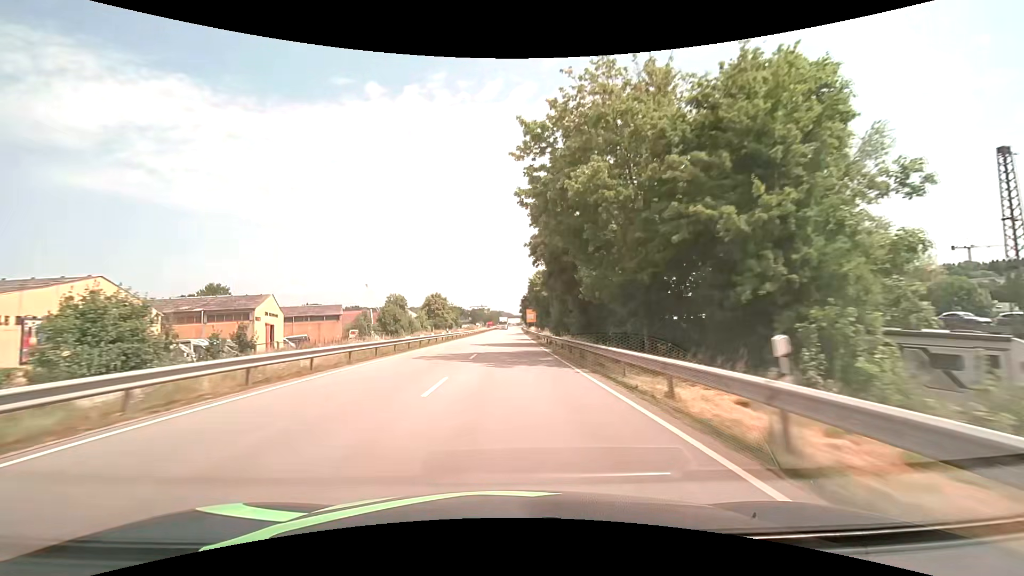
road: primary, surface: asphalt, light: Day
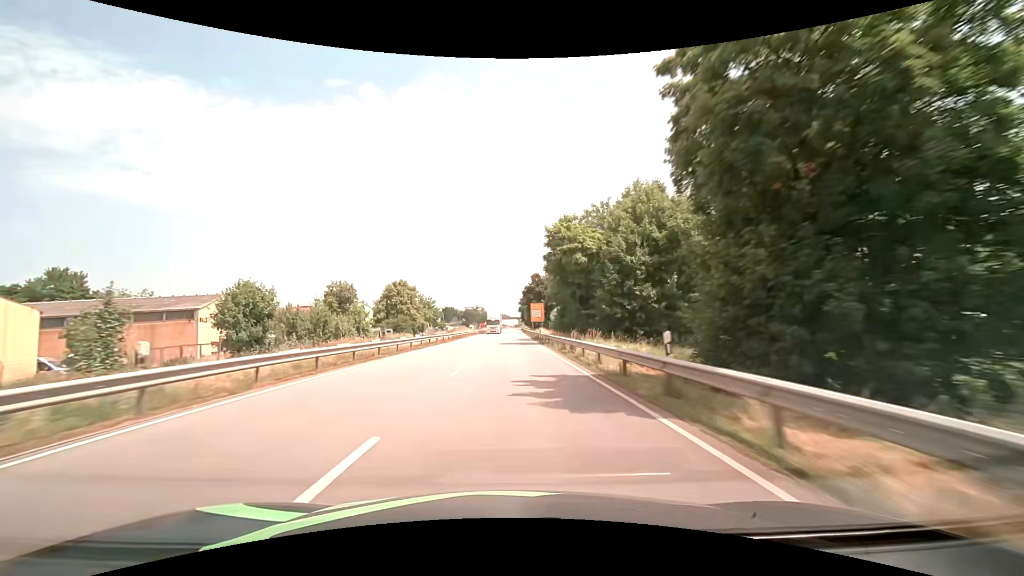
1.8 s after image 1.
(+0.2, +43.9) m; +1°
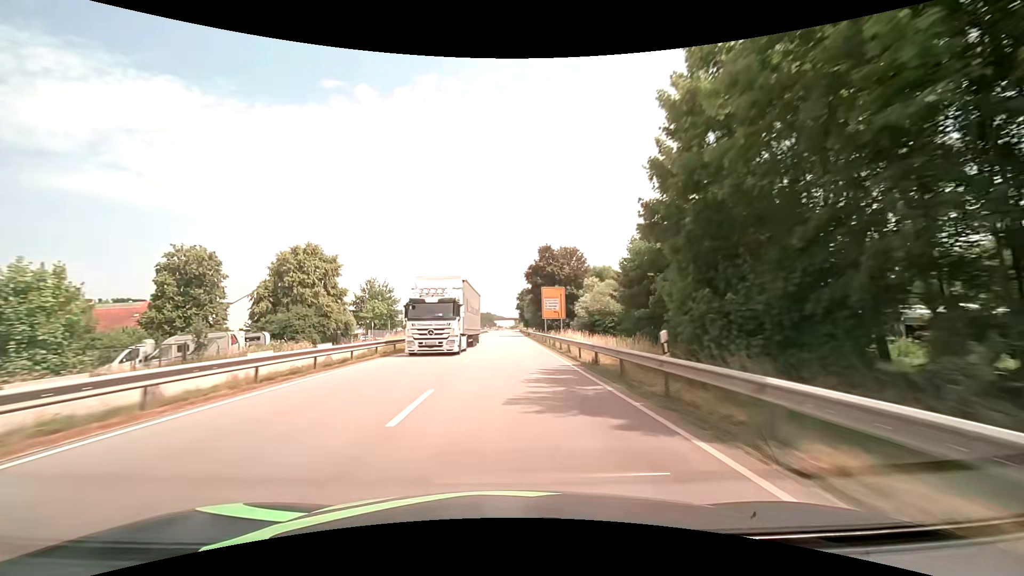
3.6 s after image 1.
(+0.2, +44.0) m; 0°
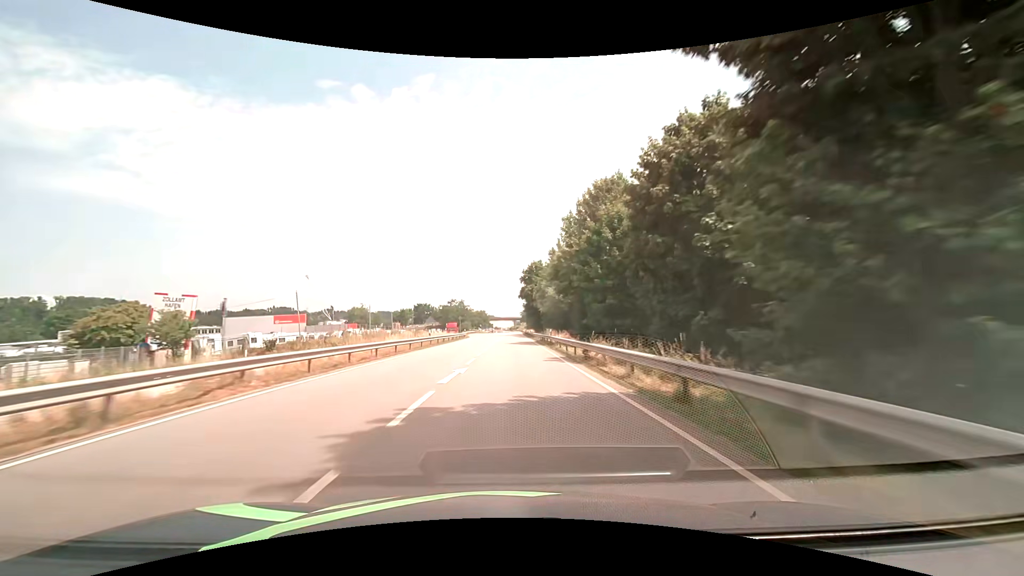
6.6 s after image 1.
(+0.5, +73.0) m; 0°
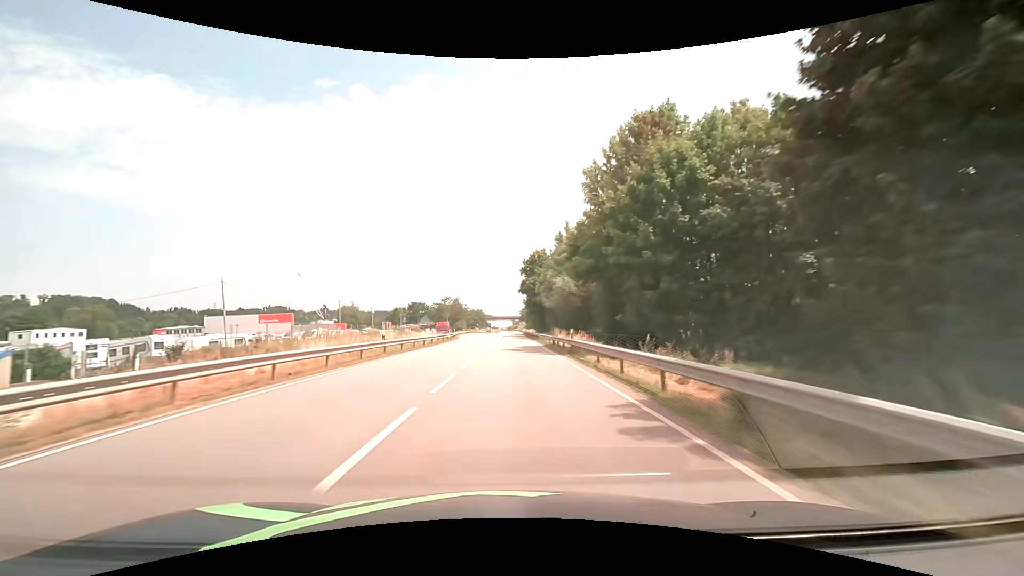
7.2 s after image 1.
(0.0, +14.6) m; 0°
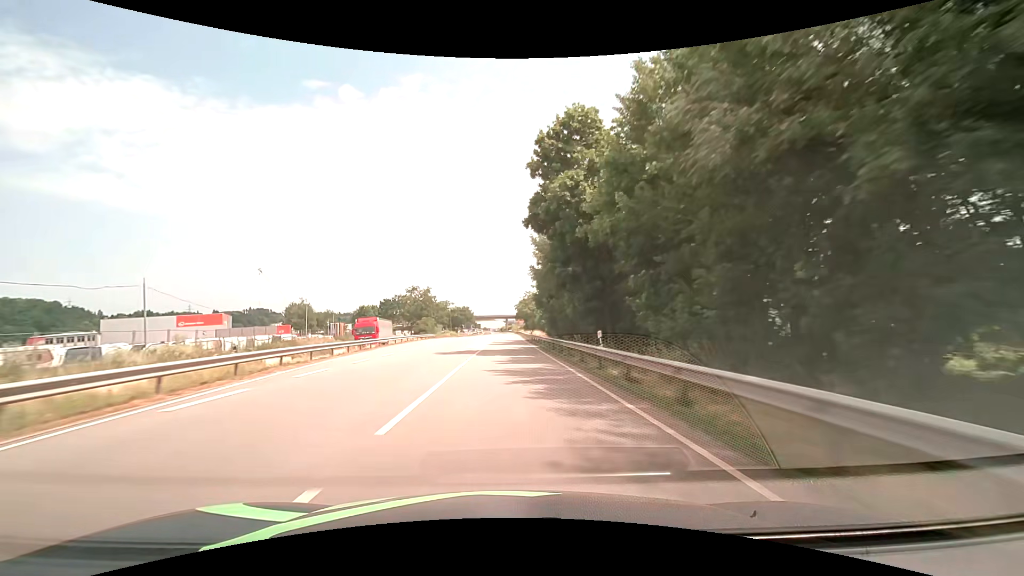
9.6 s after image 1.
(+0.4, +58.1) m; +1°
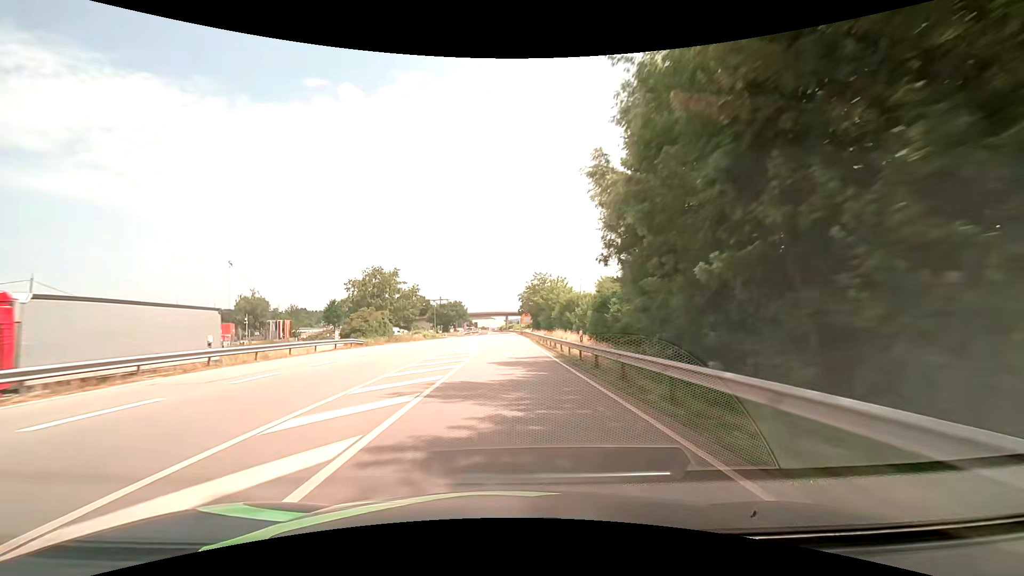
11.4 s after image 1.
(-0.1, +43.5) m; 0°
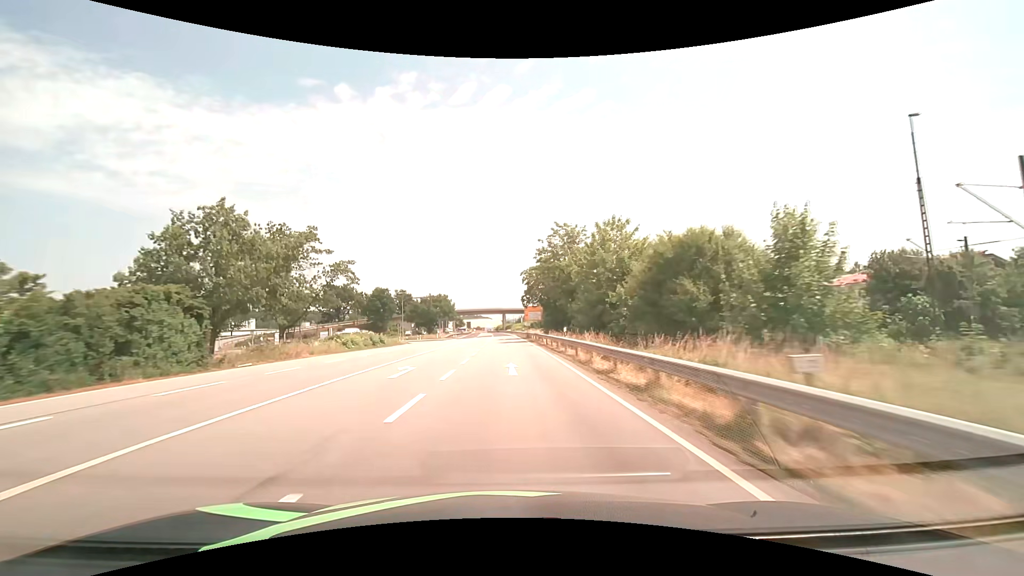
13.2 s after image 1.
(+0.2, +43.4) m; 0°
(0, +10) (0, +20) (0, +30) (0, +40) (0, +50) (0, +60) (0, +70) (-1, +80) (-1, +90) (-1, +100) m
